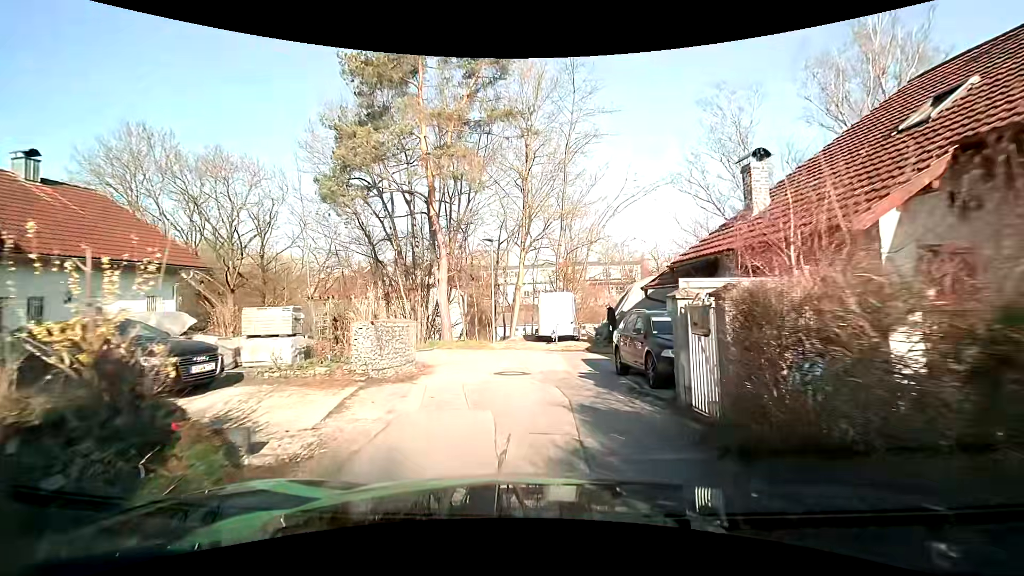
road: residential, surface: asphalt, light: Day
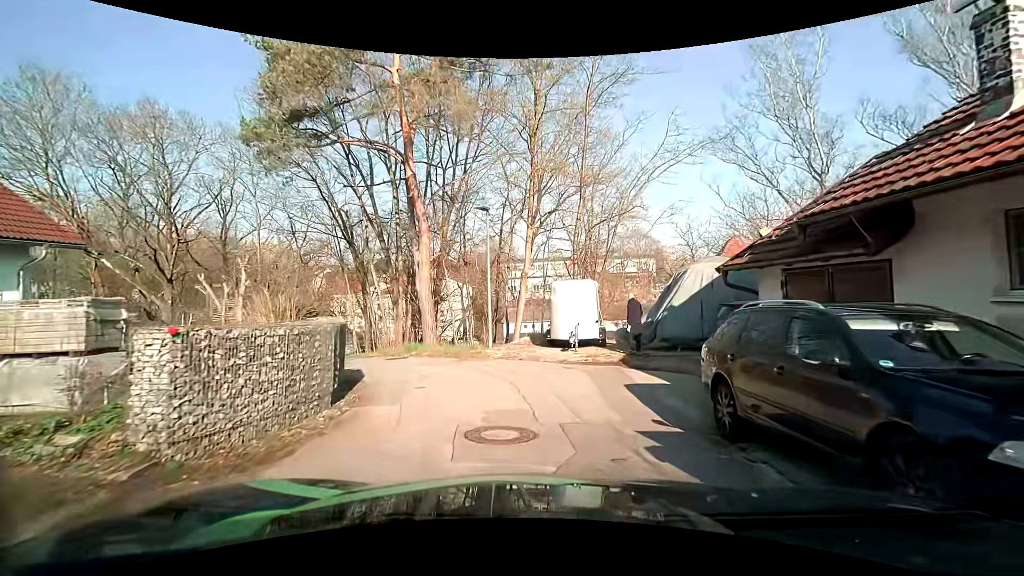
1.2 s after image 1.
(-0.1, +6.1) m; 0°
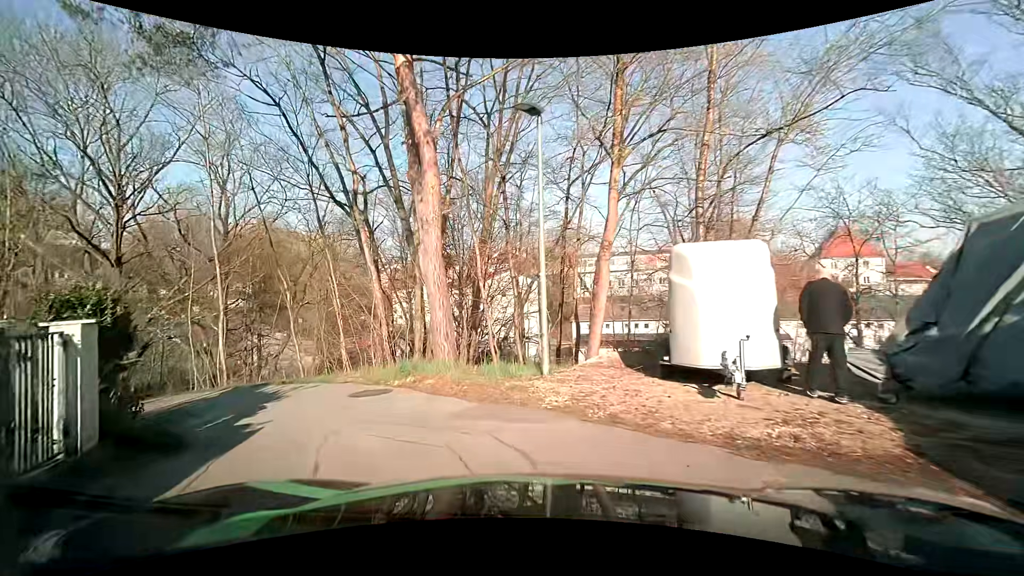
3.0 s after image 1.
(-0.5, +8.2) m; -10°
